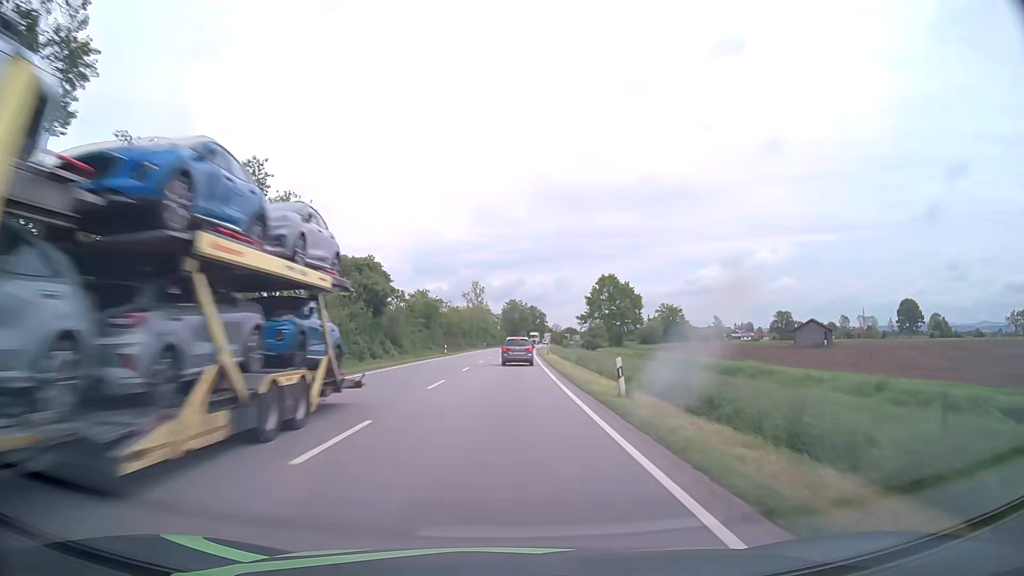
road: primary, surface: asphalt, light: Day
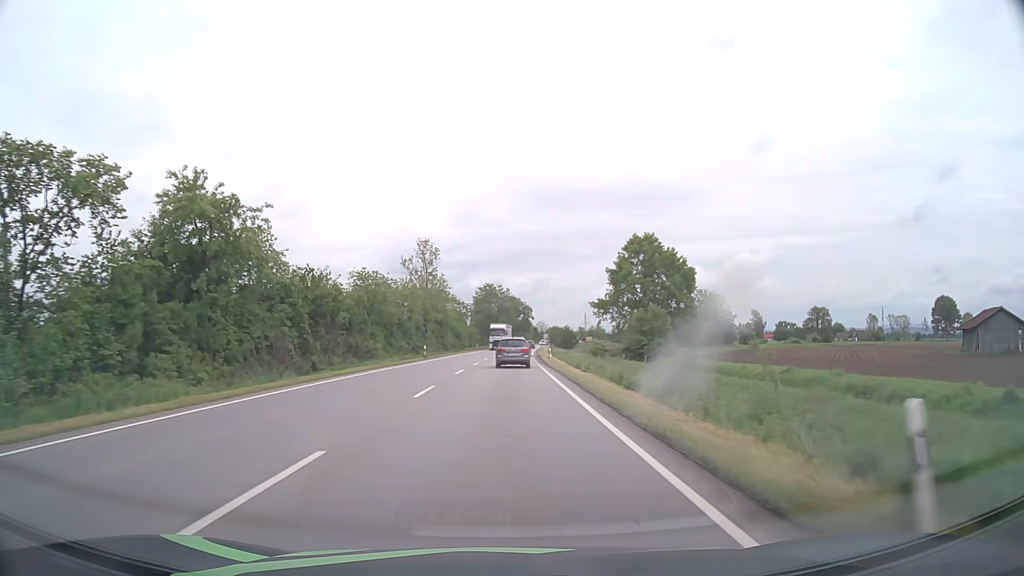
(+1.1, +62.0) m; +2°
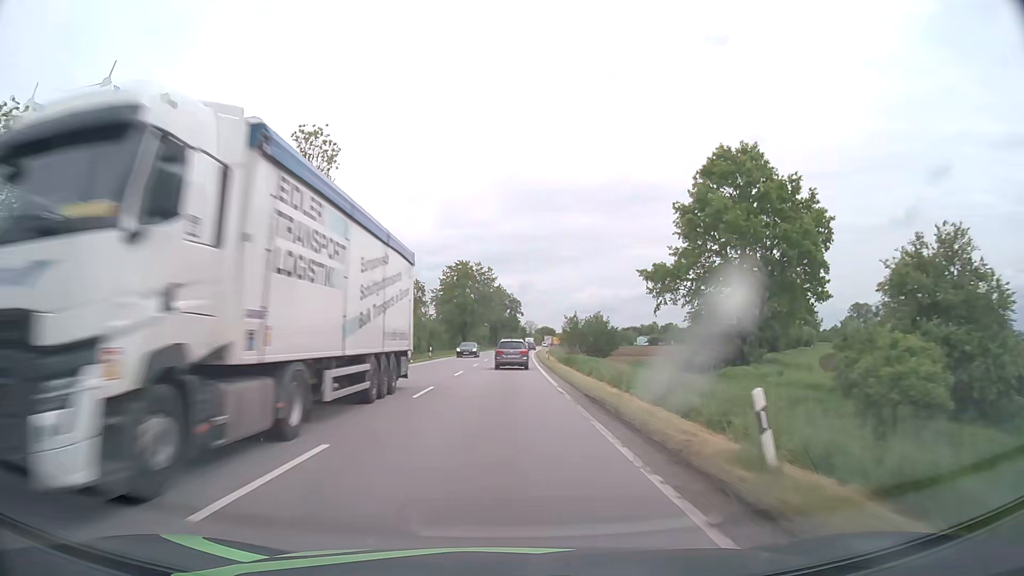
(+0.6, +46.8) m; +1°
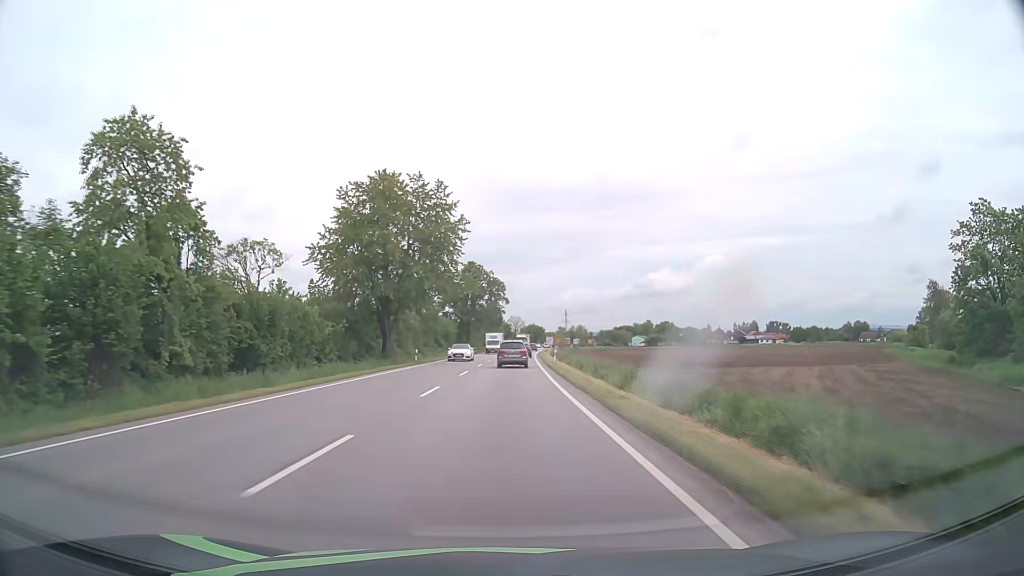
(+0.8, +58.4) m; +2°
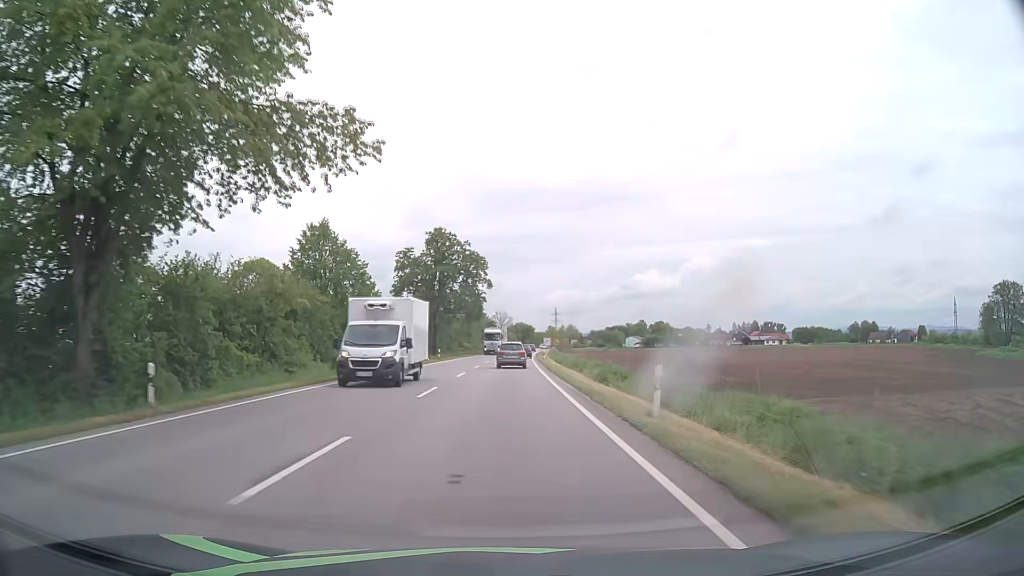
(+0.4, +36.1) m; +1°
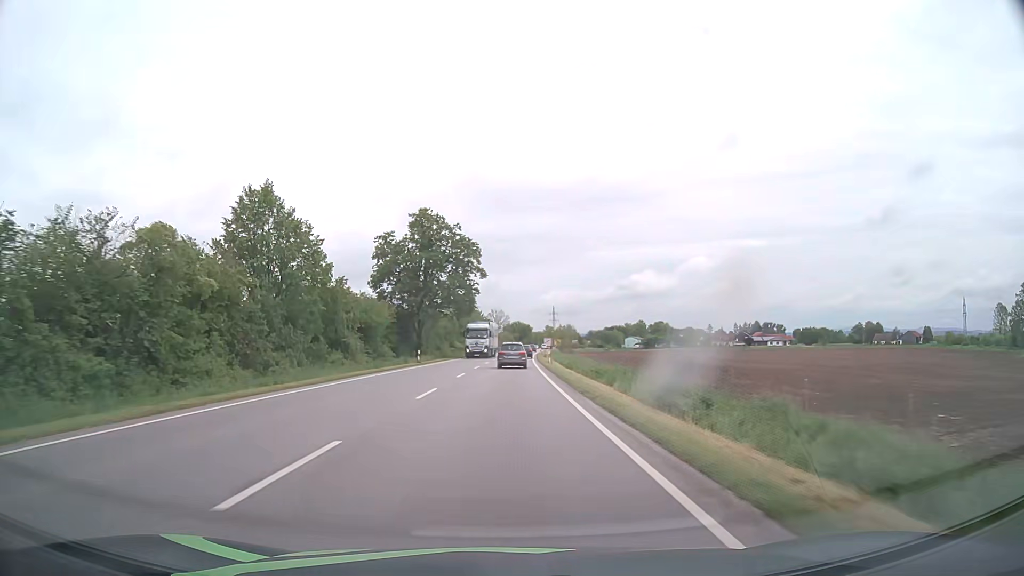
(0.0, +12.2) m; +1°
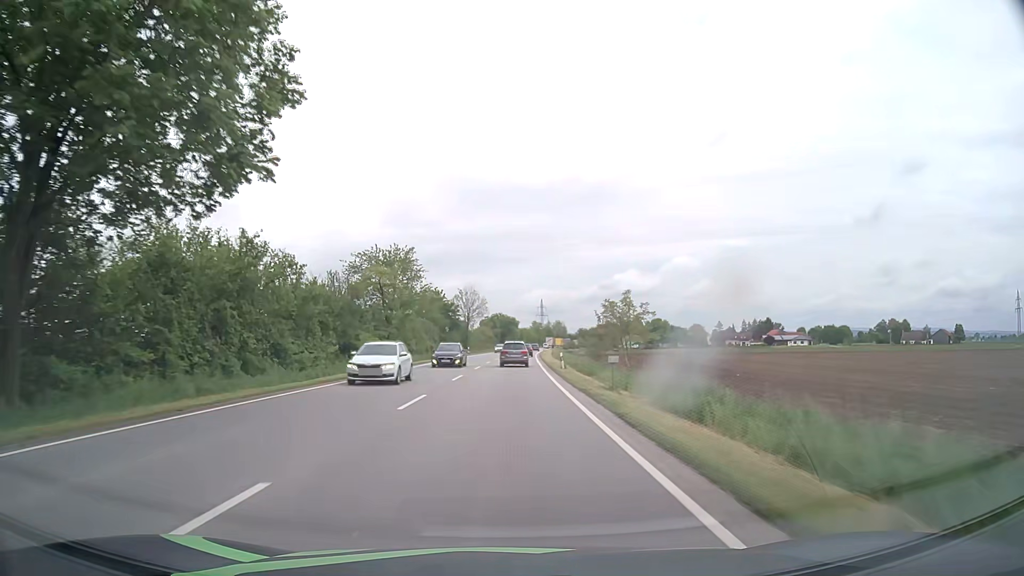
(+0.4, +62.5) m; +1°
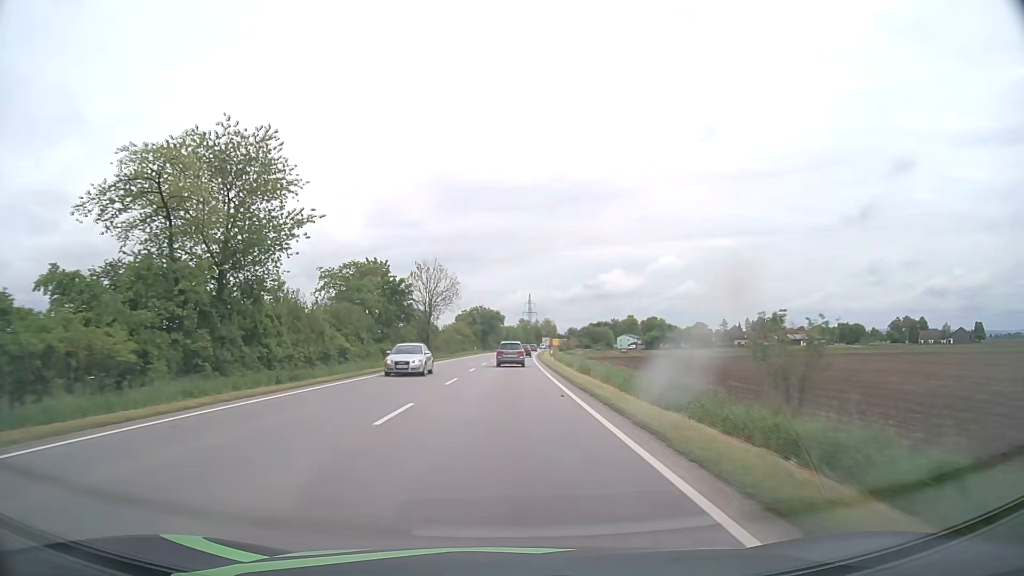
(+0.4, +38.5) m; +1°
(0, +10) (0, +20) (0, +30) (+1, +40) (+1, +50) (+1, +60) (+1, +70) (+2, +80) (+2, +90) (+3, +100) m
